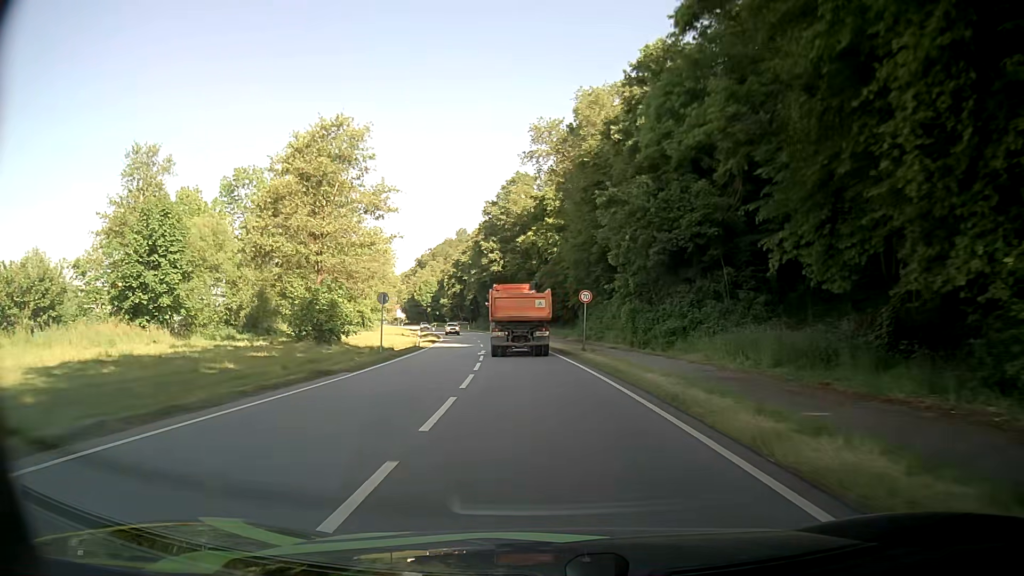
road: primary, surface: asphalt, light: Day
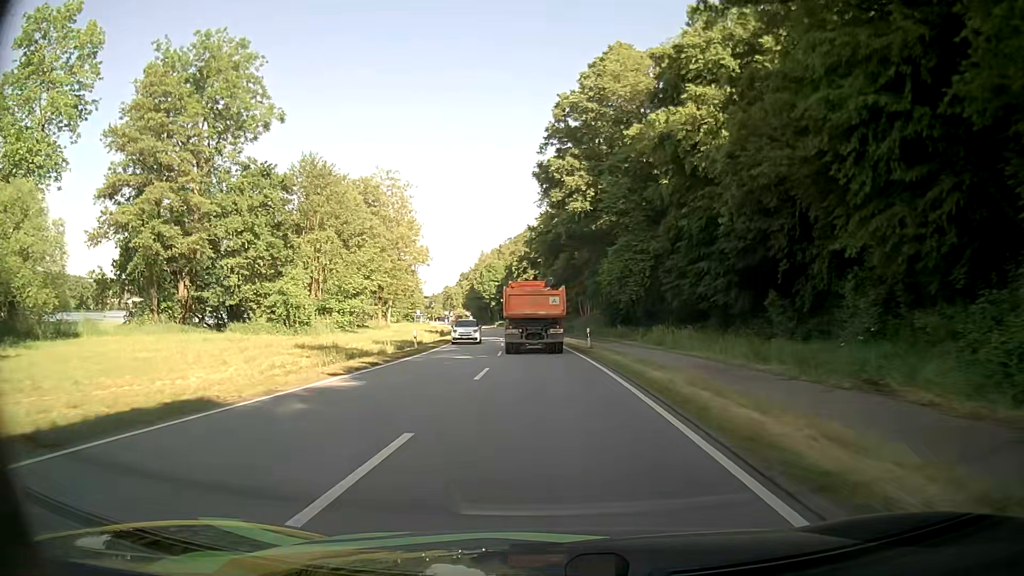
(-3.0, +52.9) m; -7°
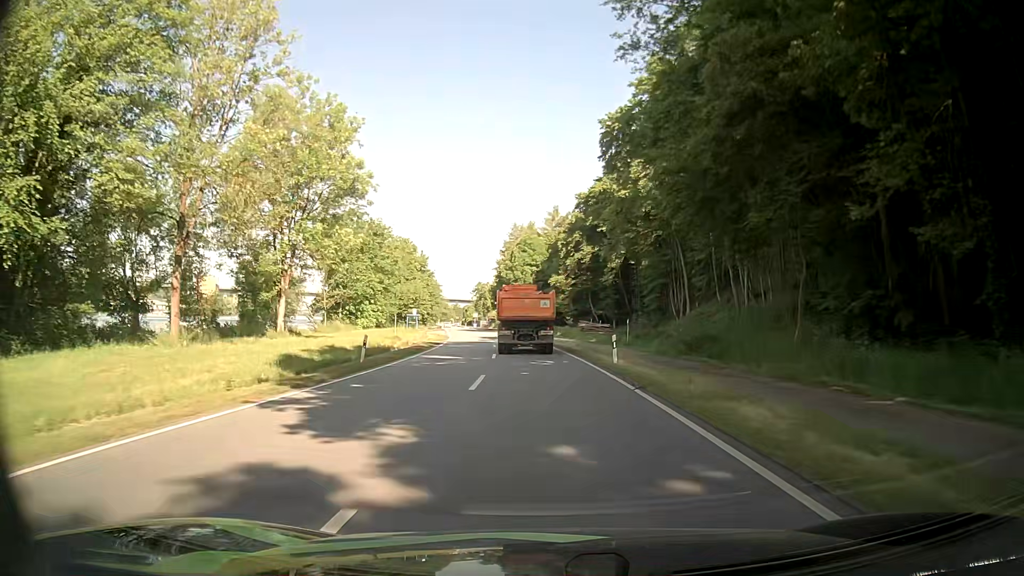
(-1.7, +51.5) m; -4°
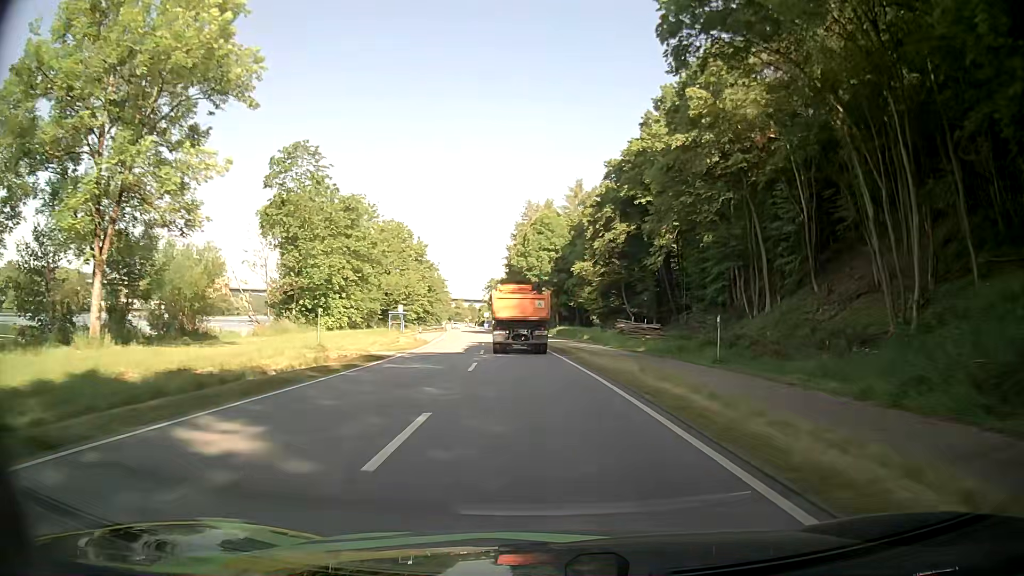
(-0.3, +20.9) m; -2°
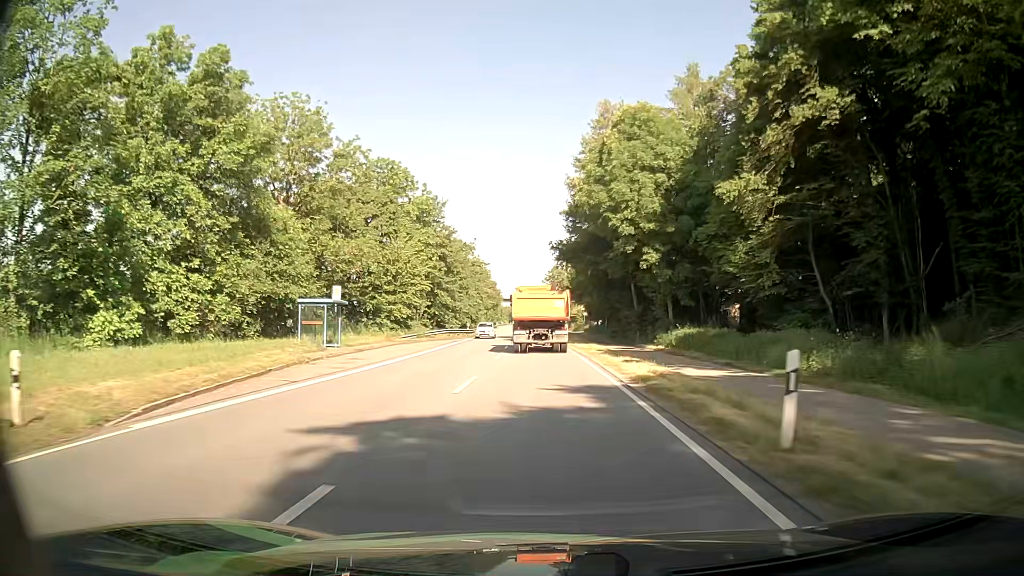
(-1.7, +42.1) m; -5°
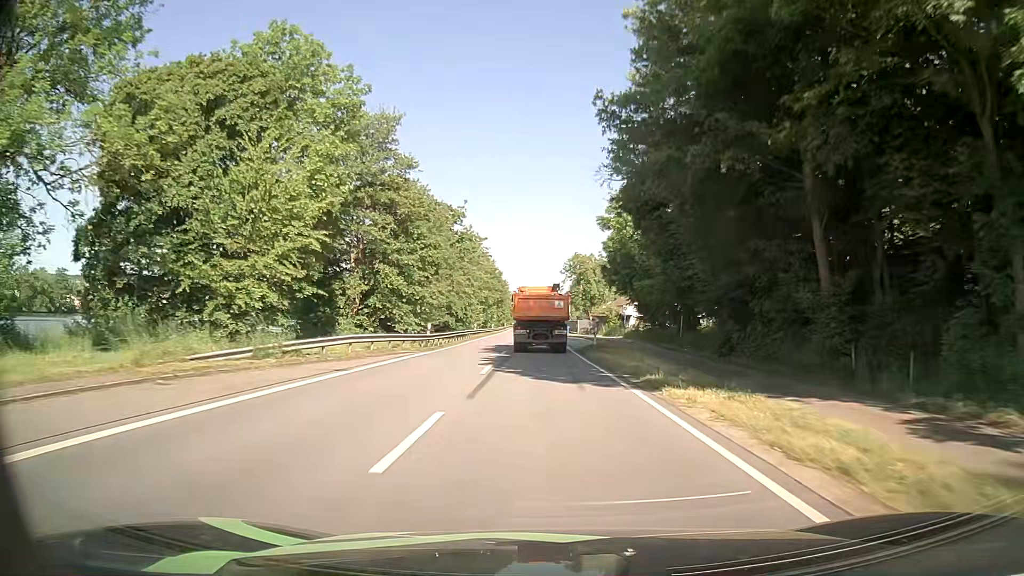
(-0.7, +31.3) m; -1°
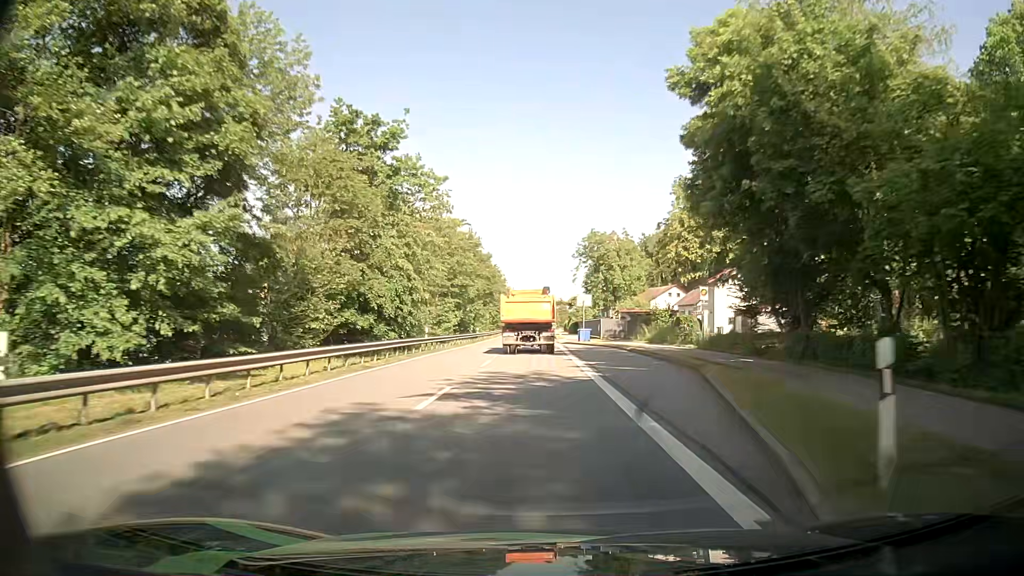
(-0.1, +31.1) m; -1°
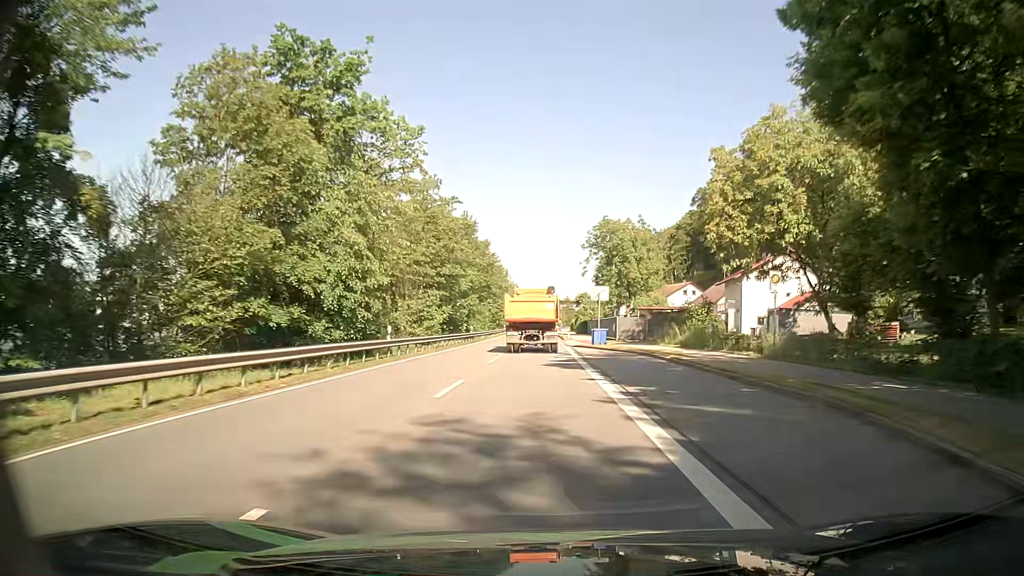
(0.0, +10.3) m; 0°
(0, +10) (0, +20) (0, +30) (0, +40) (-1, +50) (-1, +60) (-1, +70) (-1, +80) (-1, +90) (-1, +100) m
